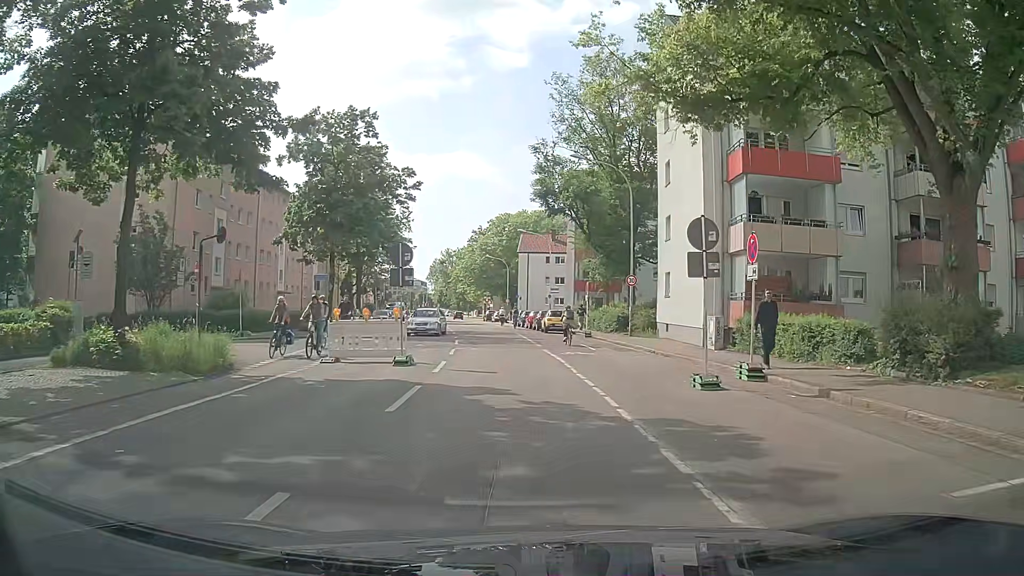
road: residential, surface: asphalt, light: Day
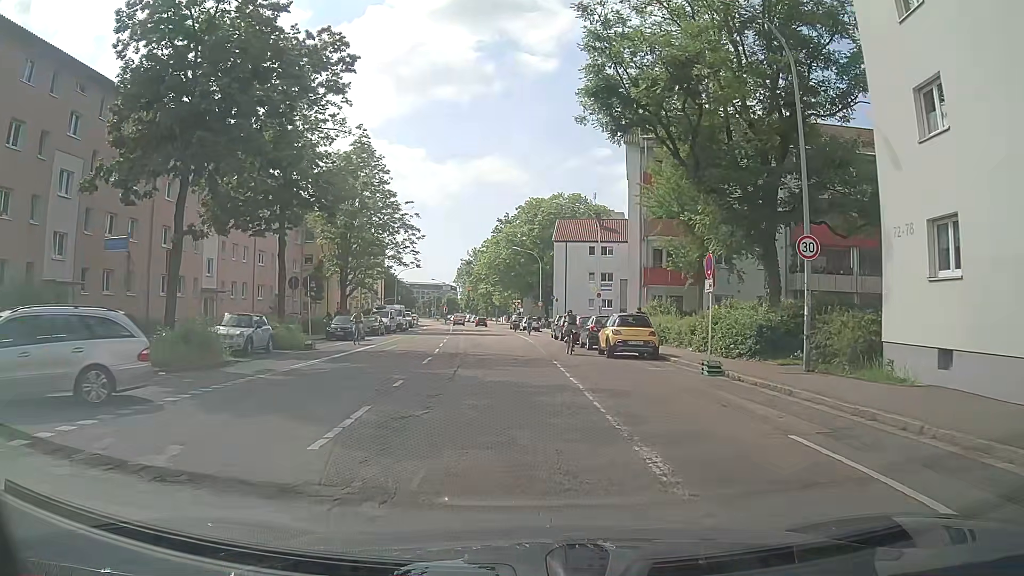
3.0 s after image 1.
(-0.2, +20.6) m; -1°
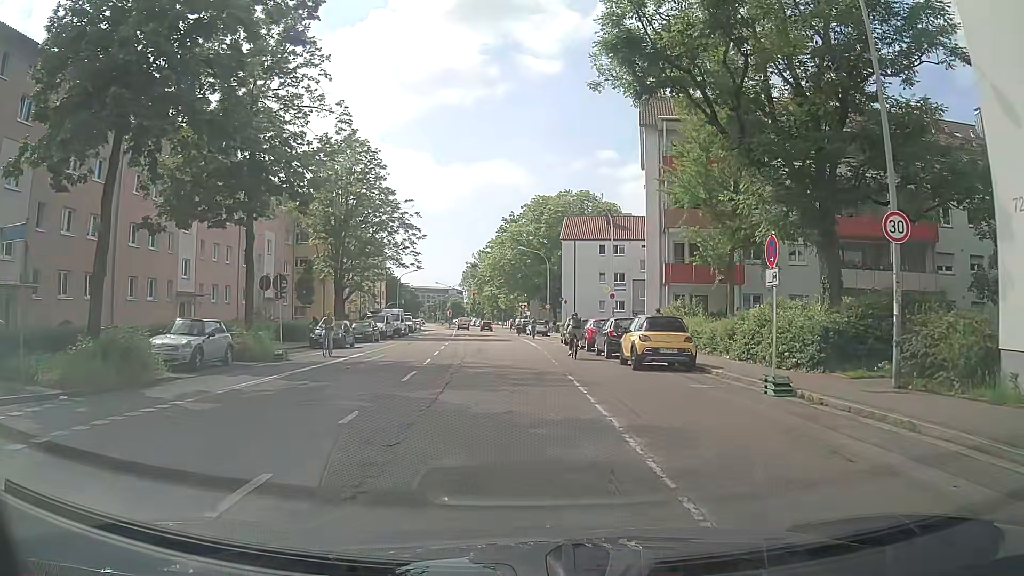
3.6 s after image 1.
(-0.1, +4.1) m; -2°
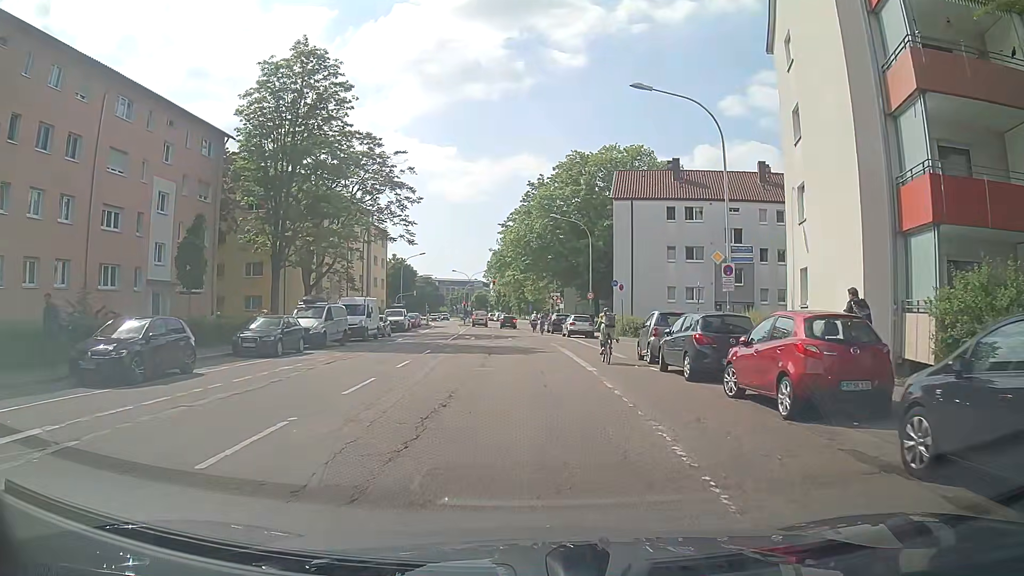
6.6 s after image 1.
(-0.6, +21.1) m; -2°
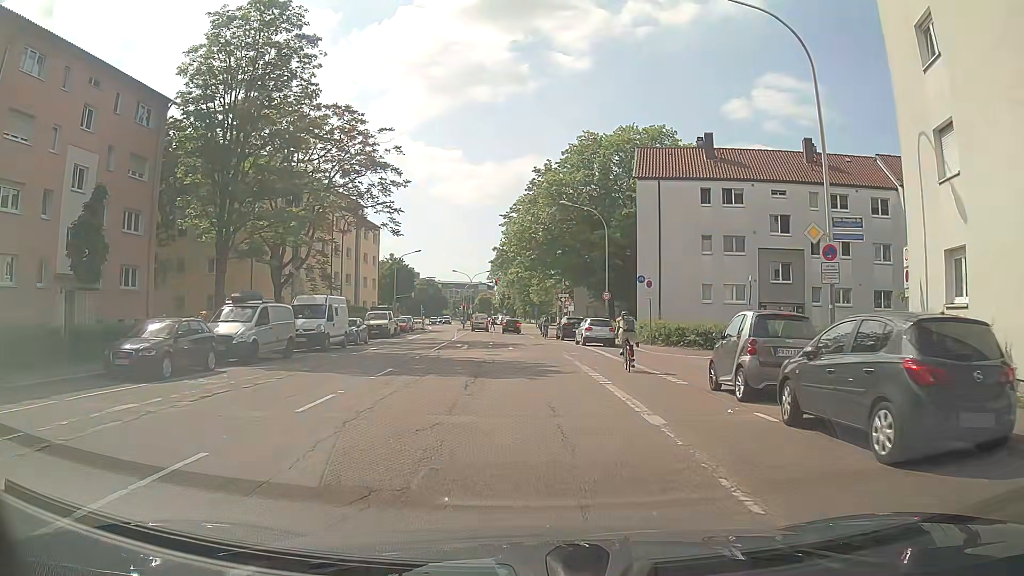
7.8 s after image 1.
(-0.1, +8.2) m; -2°
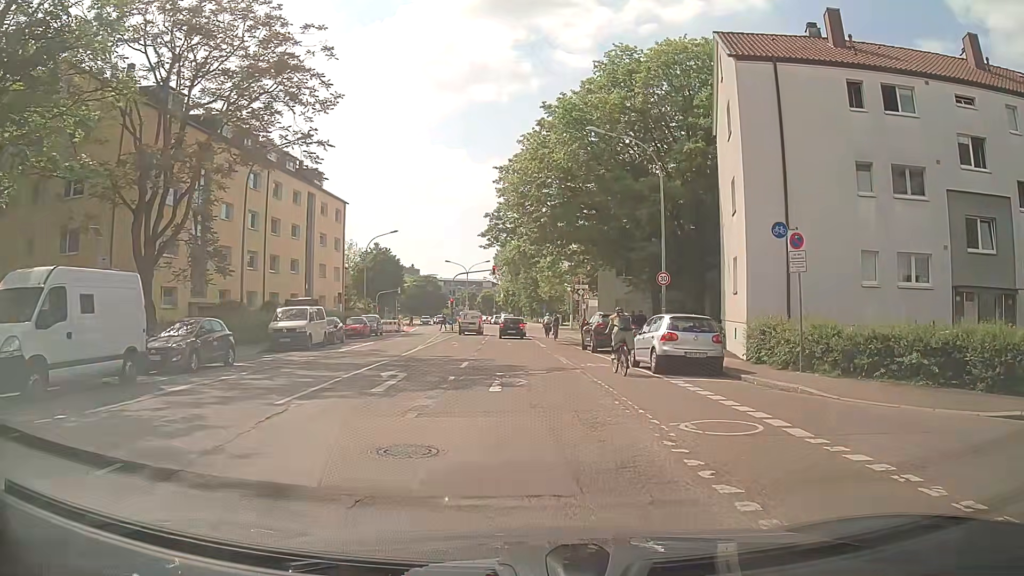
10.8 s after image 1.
(+0.1, +18.8) m; 0°
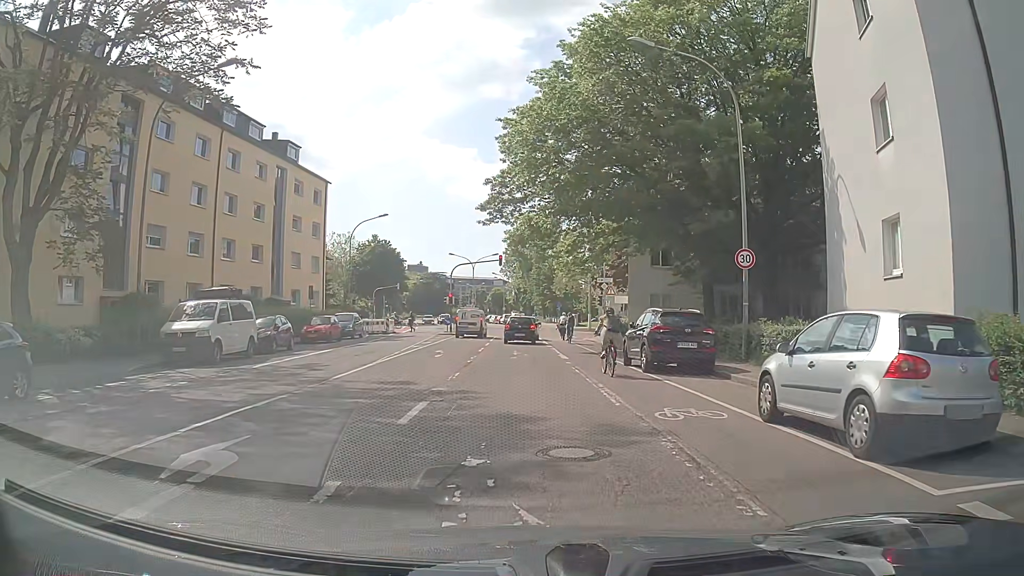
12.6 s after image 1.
(0.0, +10.1) m; 0°
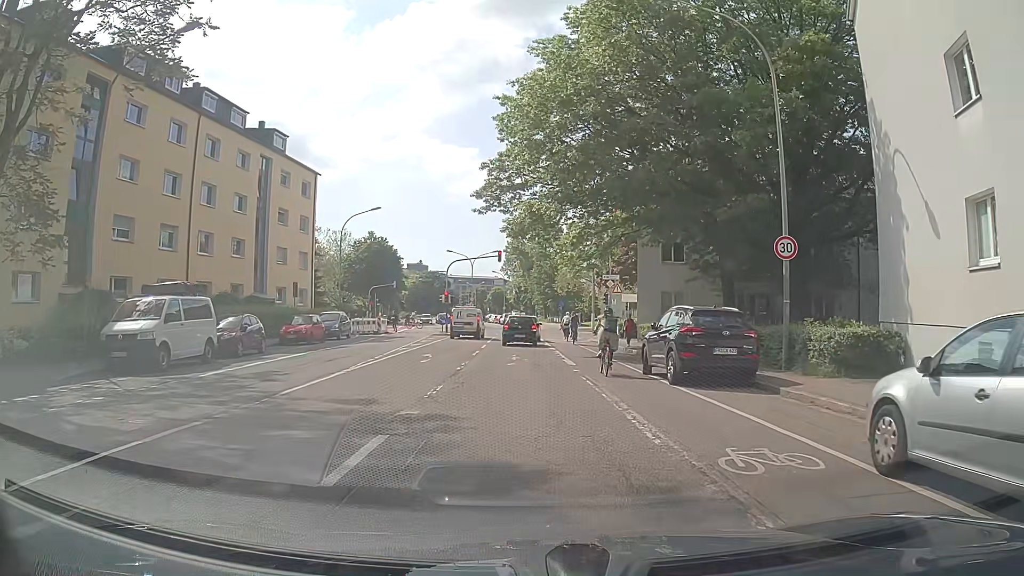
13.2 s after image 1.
(0.0, +3.2) m; 0°
